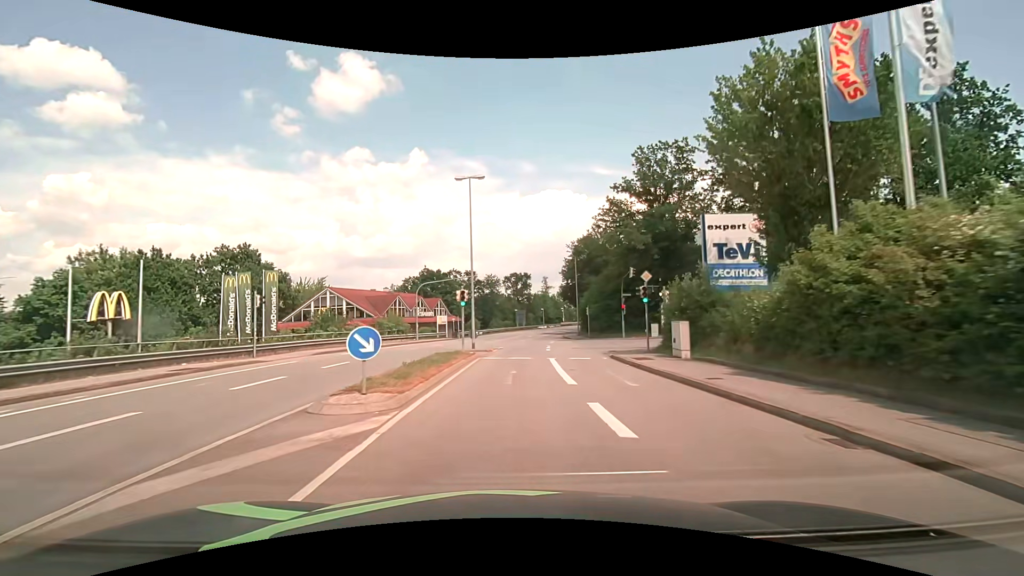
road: tertiary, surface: asphalt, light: Day
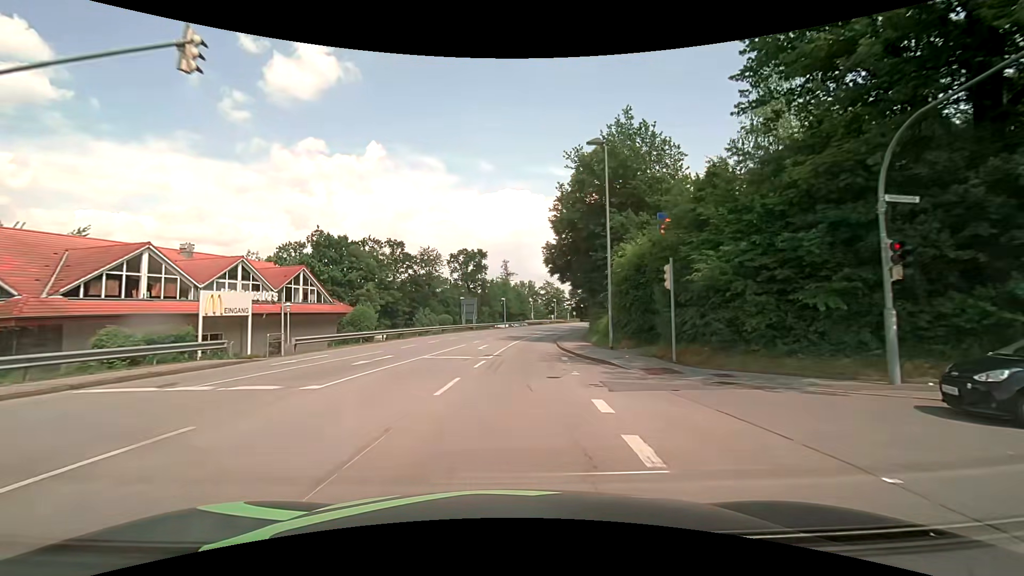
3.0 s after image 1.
(+1.7, +39.3) m; +5°
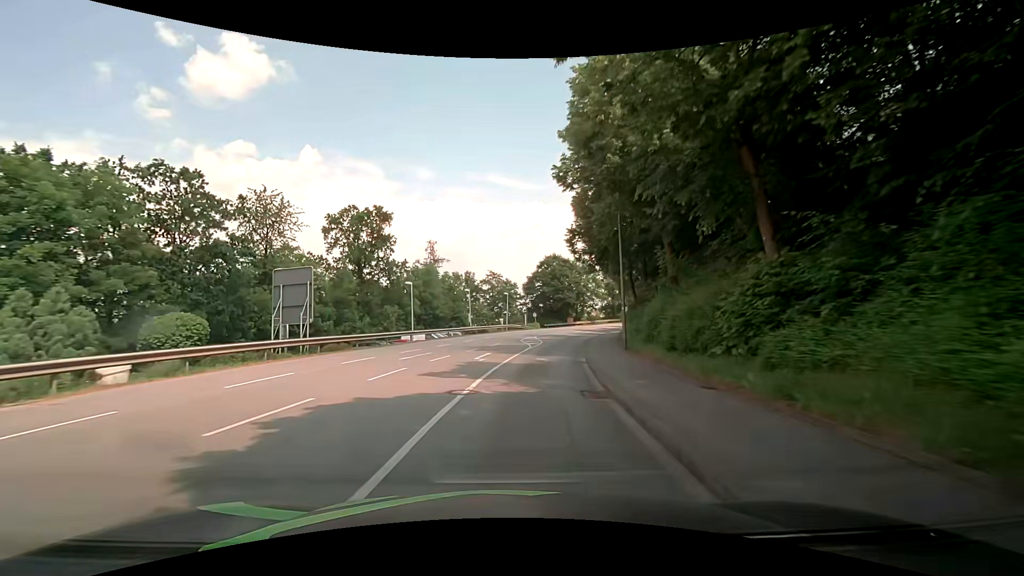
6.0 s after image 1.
(+1.9, +38.9) m; +7°
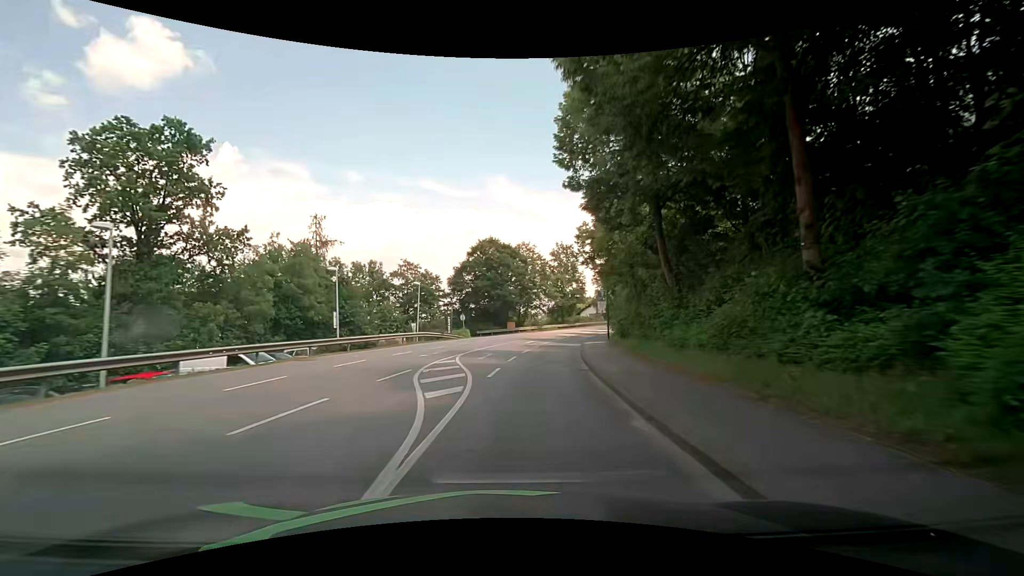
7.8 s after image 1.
(+1.1, +23.1) m; +7°
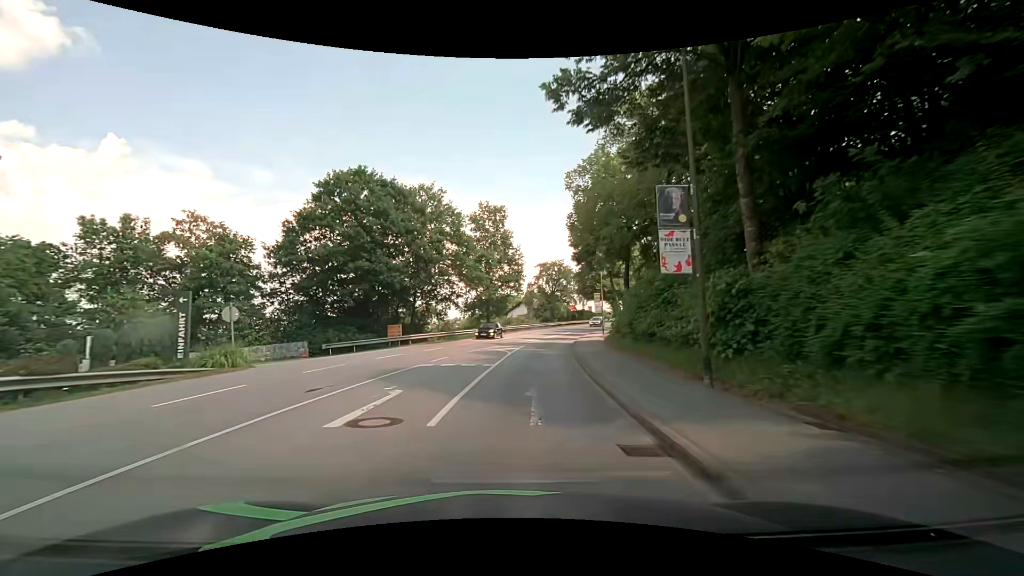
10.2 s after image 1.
(+2.5, +30.5) m; +10°
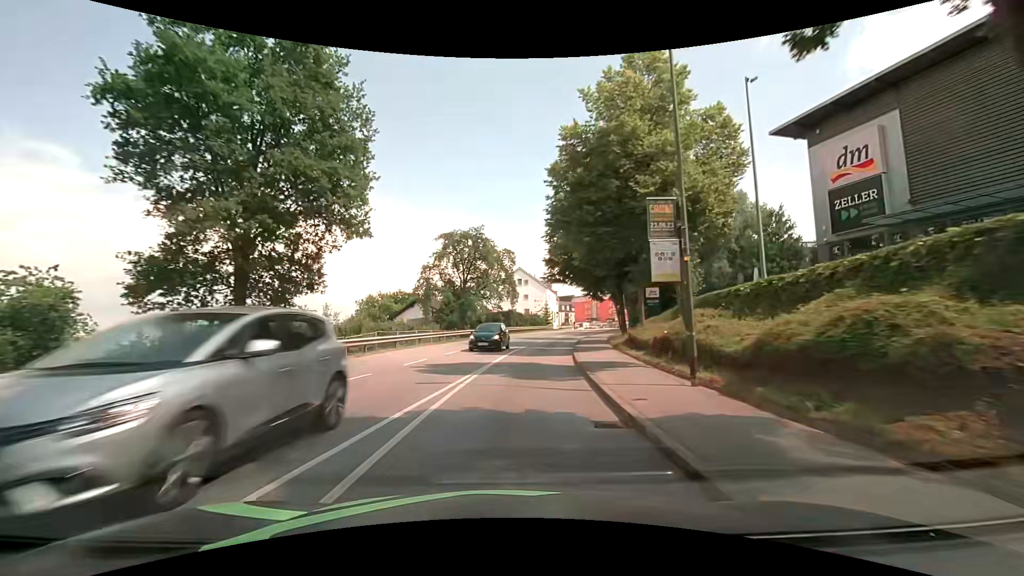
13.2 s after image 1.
(+3.2, +38.2) m; +9°
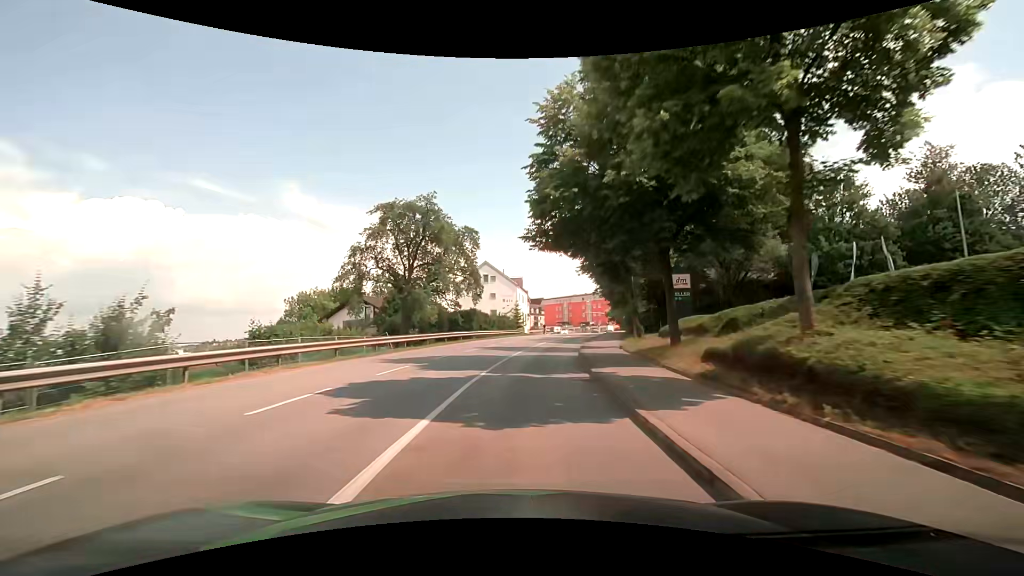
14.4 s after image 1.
(+0.7, +15.3) m; +4°
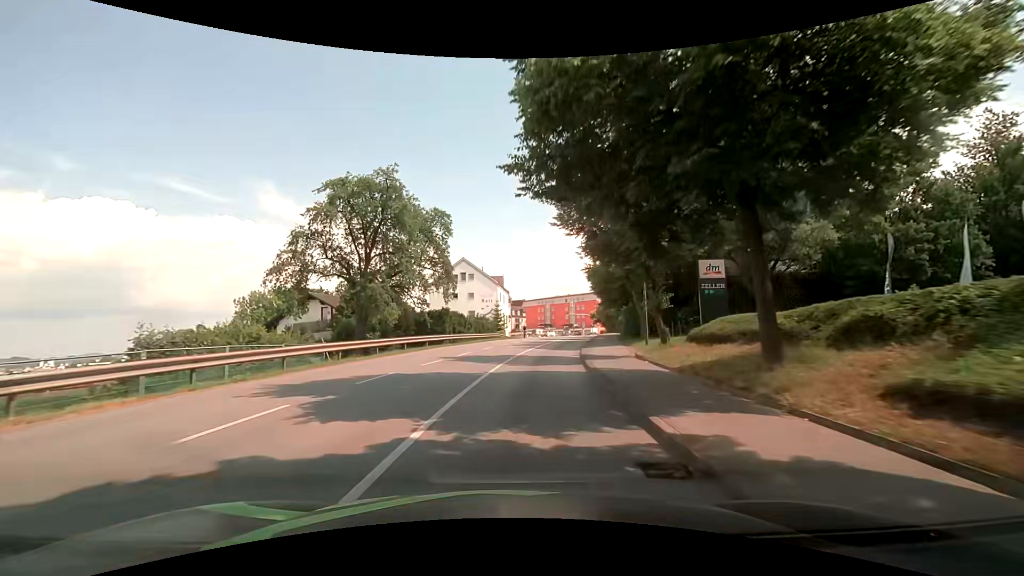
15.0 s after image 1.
(+0.2, +7.6) m; +2°
(0, +10) (+1, +20) (+2, +30) (+4, +40) (+6, +49) (+9, +59) (+11, +69) (+13, +79) (+14, +89) (+16, +99) m
